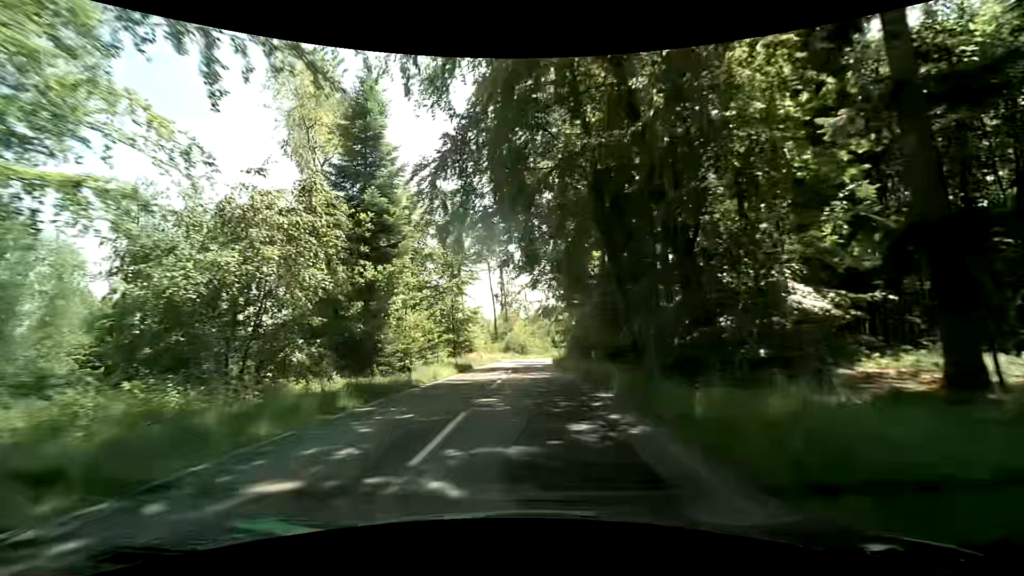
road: tertiary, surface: asphalt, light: Day
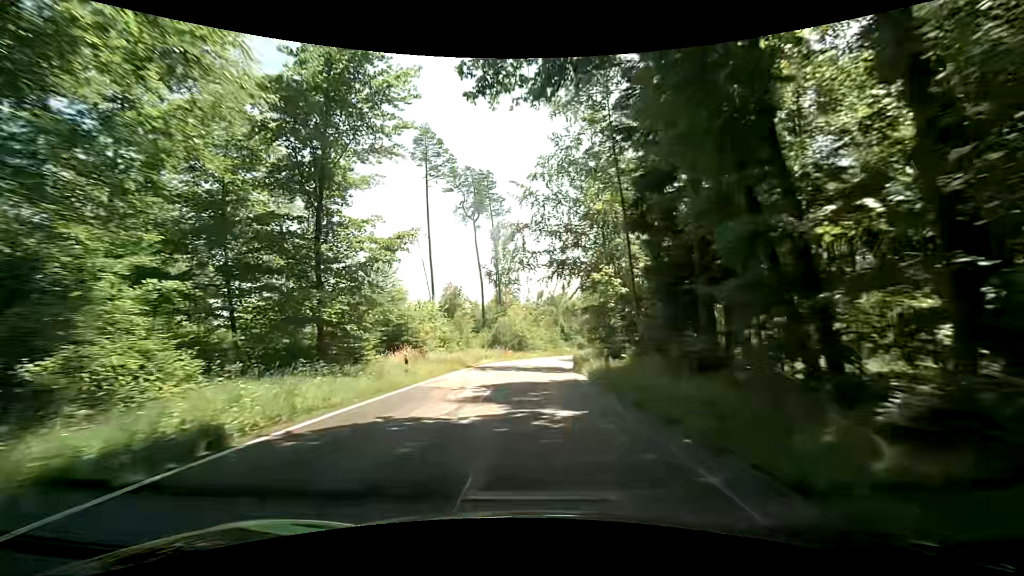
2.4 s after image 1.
(0.0, +29.9) m; 0°
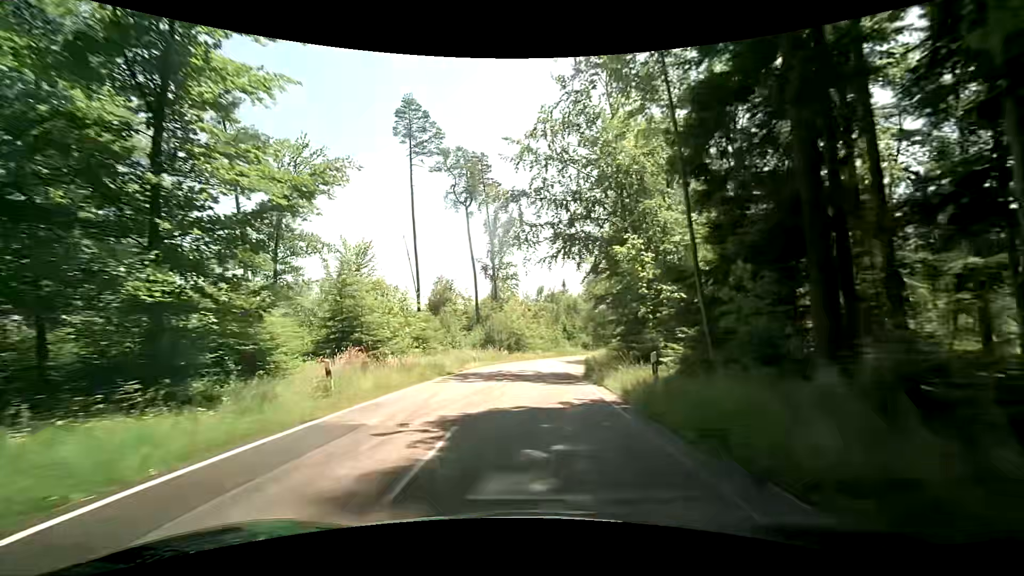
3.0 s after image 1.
(0.0, +7.4) m; +1°
(0, +10) (0, +20) (0, +30) (+2, +40) (+4, +50) (+7, +59) (+12, +68) (+16, +77) (+21, +86) (+26, +95) m
